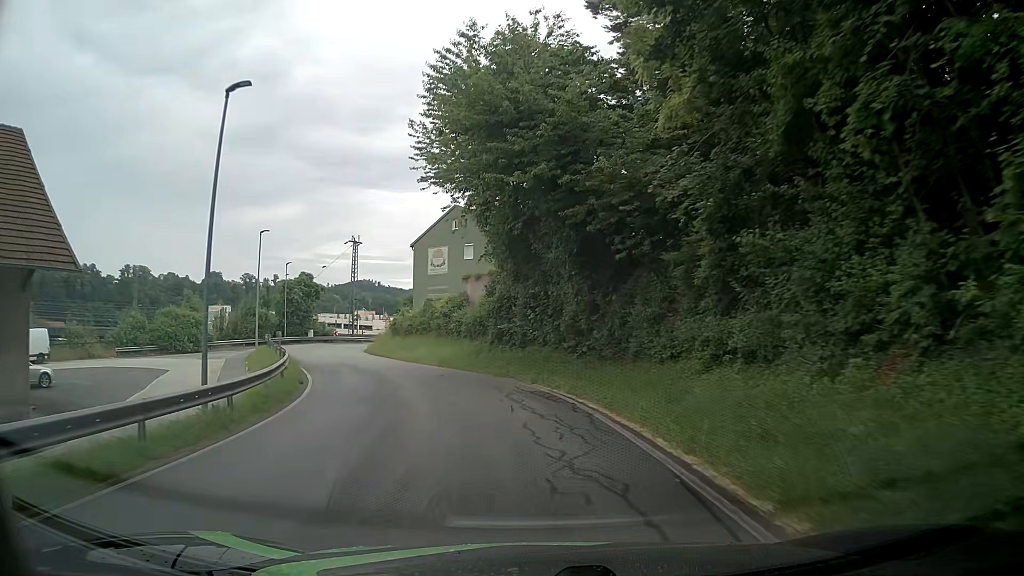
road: residential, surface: asphalt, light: Day
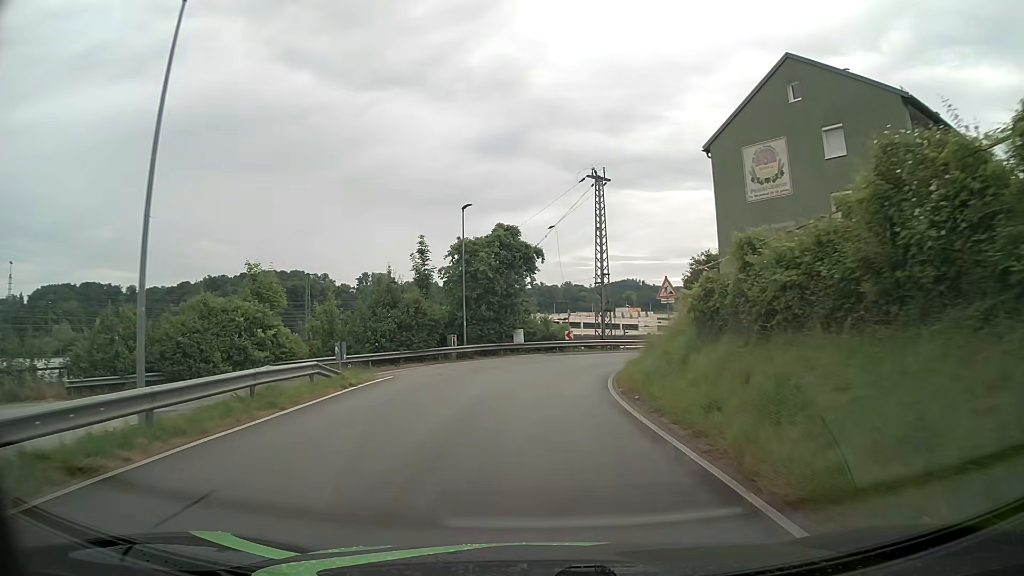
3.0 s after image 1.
(-7.8, +32.7) m; -23°
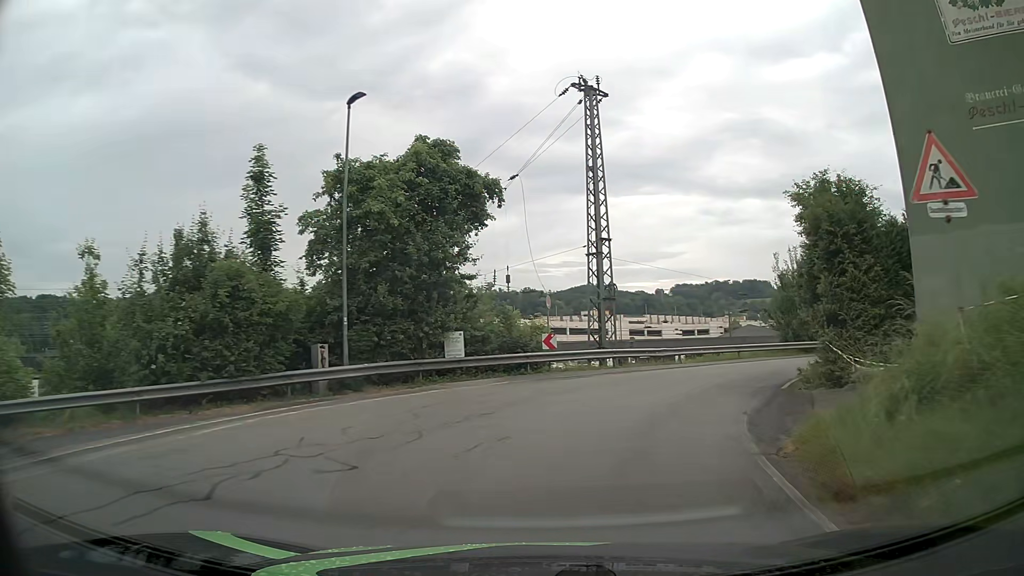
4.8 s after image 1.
(0.0, +18.0) m; +3°
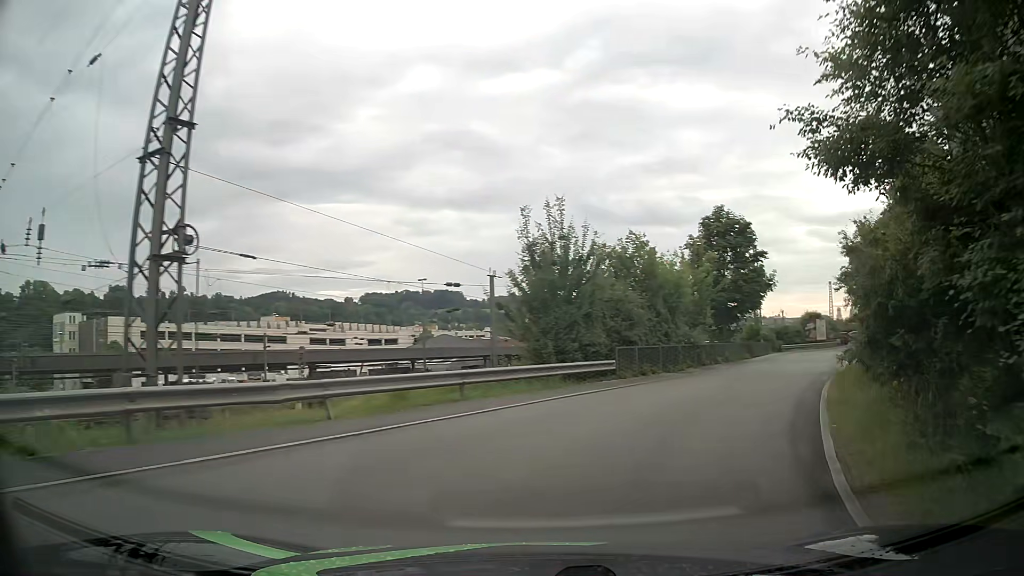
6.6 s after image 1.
(+3.1, +15.7) m; +26°
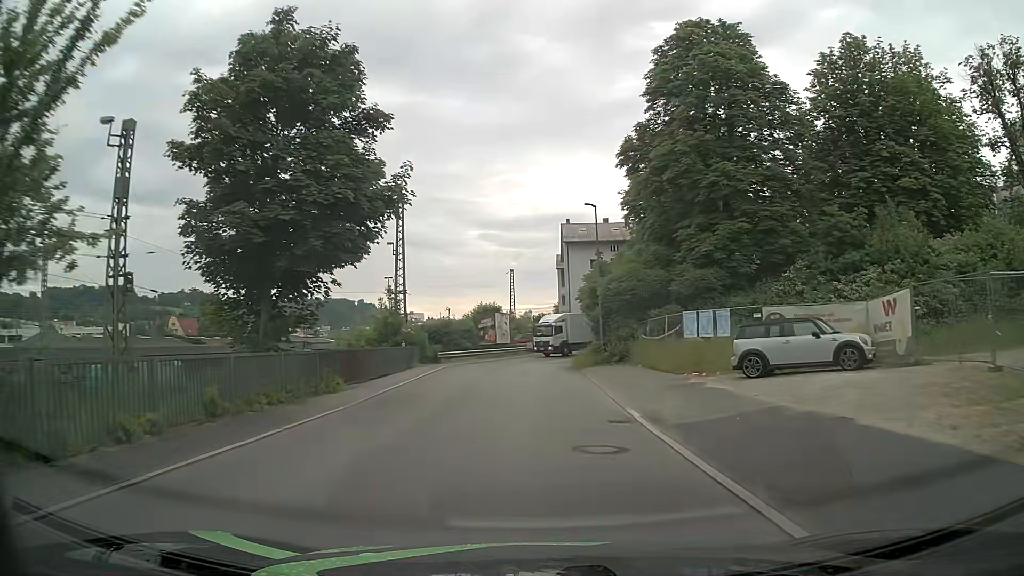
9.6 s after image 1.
(+10.1, +26.5) m; +29°
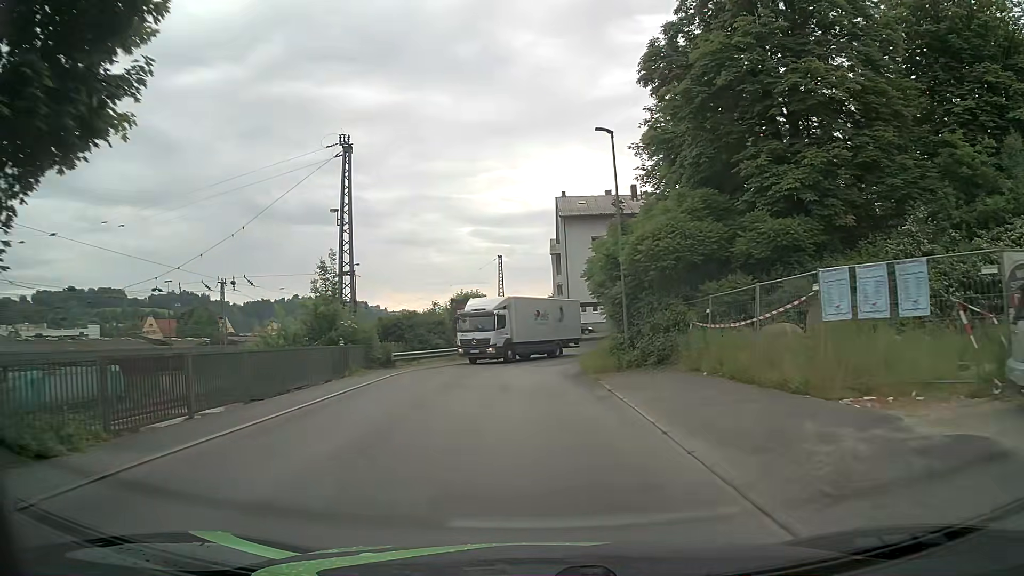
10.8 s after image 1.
(+0.1, +11.6) m; +1°
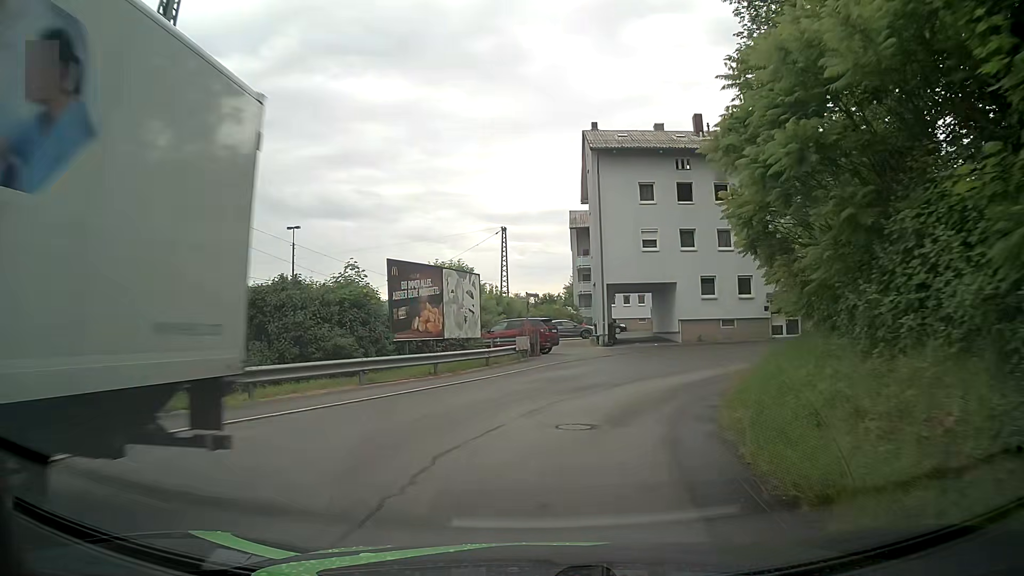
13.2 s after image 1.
(-0.1, +20.6) m; -1°
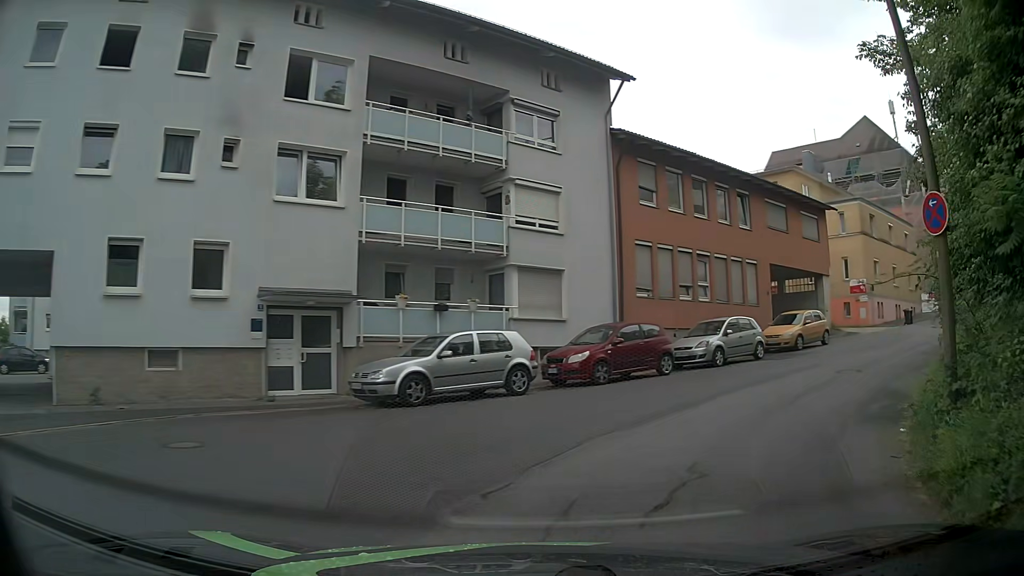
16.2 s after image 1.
(+6.3, +21.7) m; +42°
